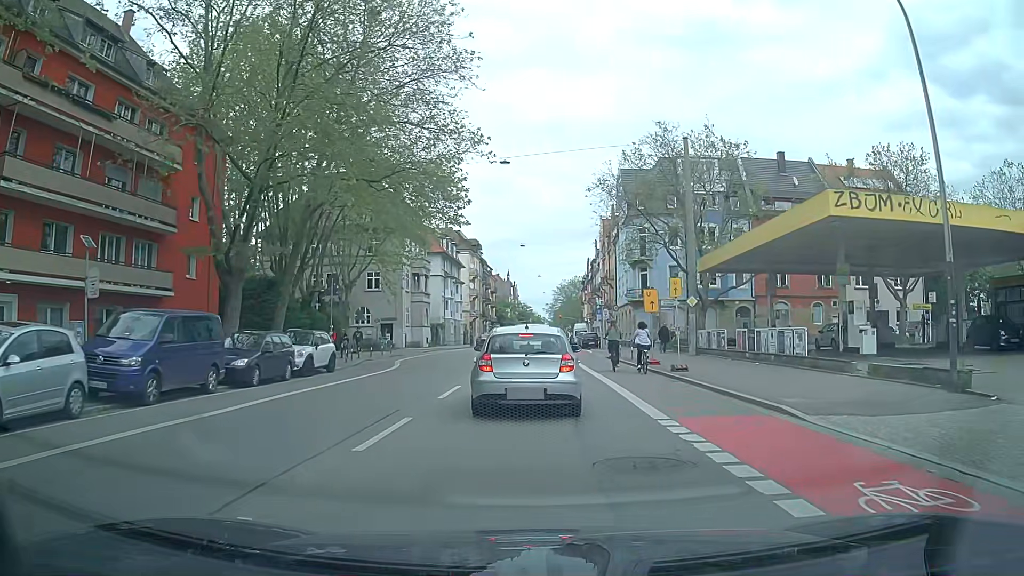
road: secondary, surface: asphalt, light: Day
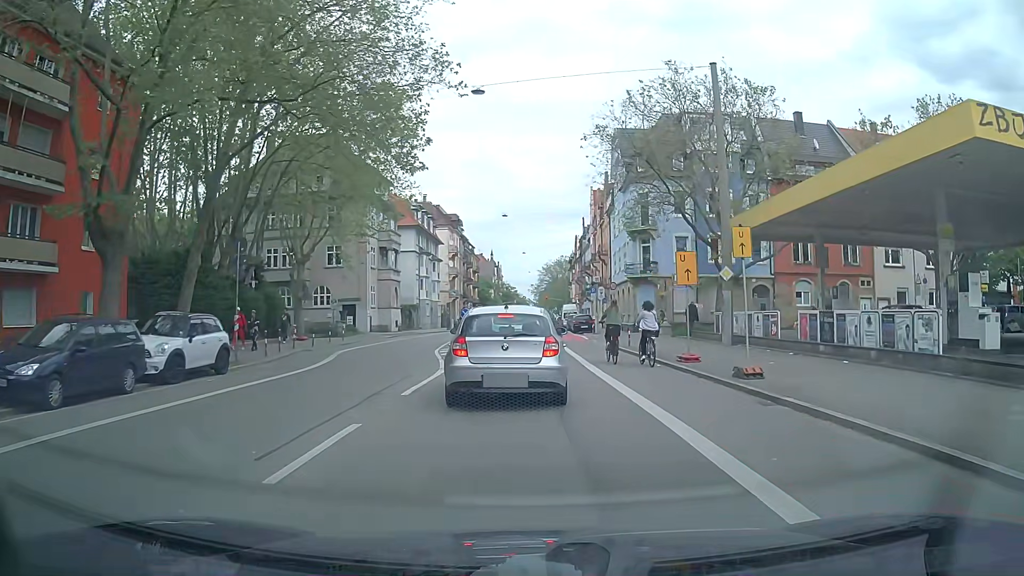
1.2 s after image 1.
(+0.2, +8.1) m; +3°
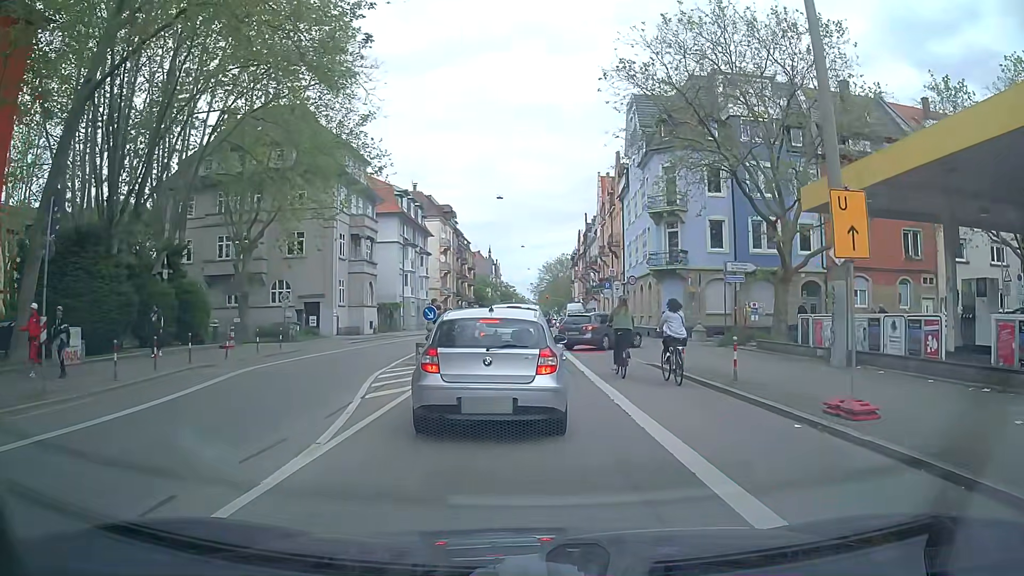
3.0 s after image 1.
(-0.1, +9.5) m; -1°
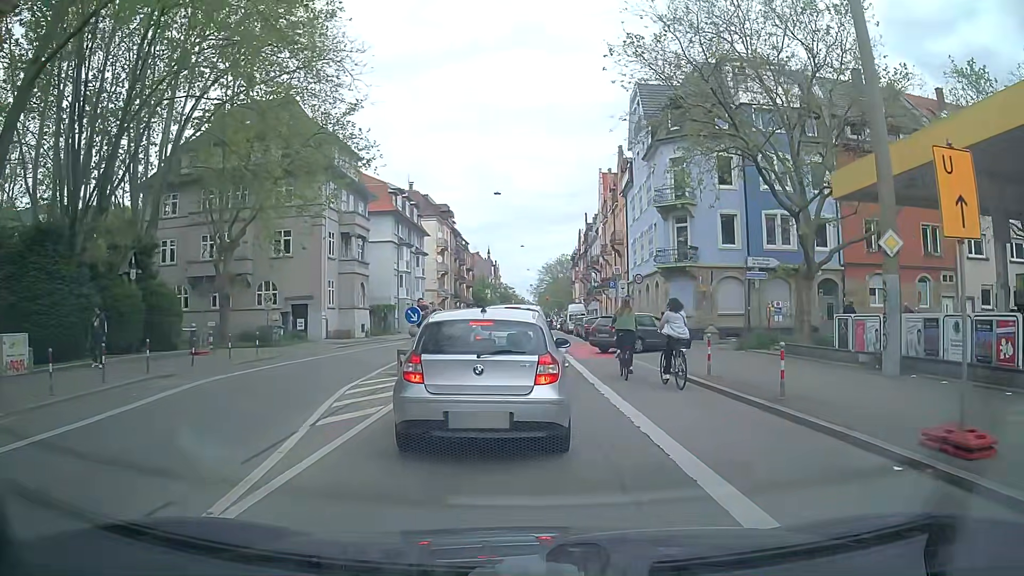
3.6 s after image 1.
(0.0, +2.5) m; 0°
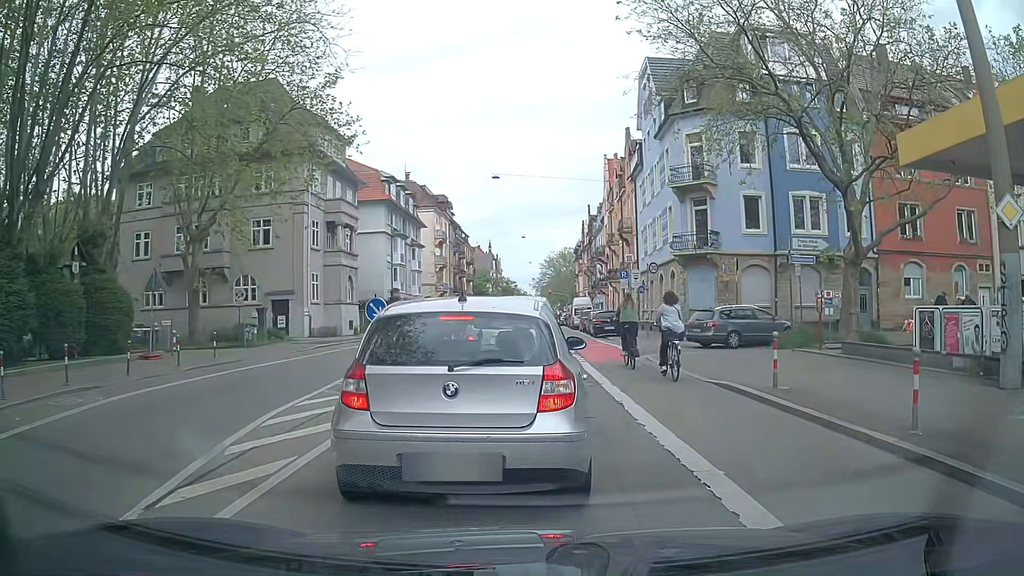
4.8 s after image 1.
(0.0, +3.8) m; +1°
